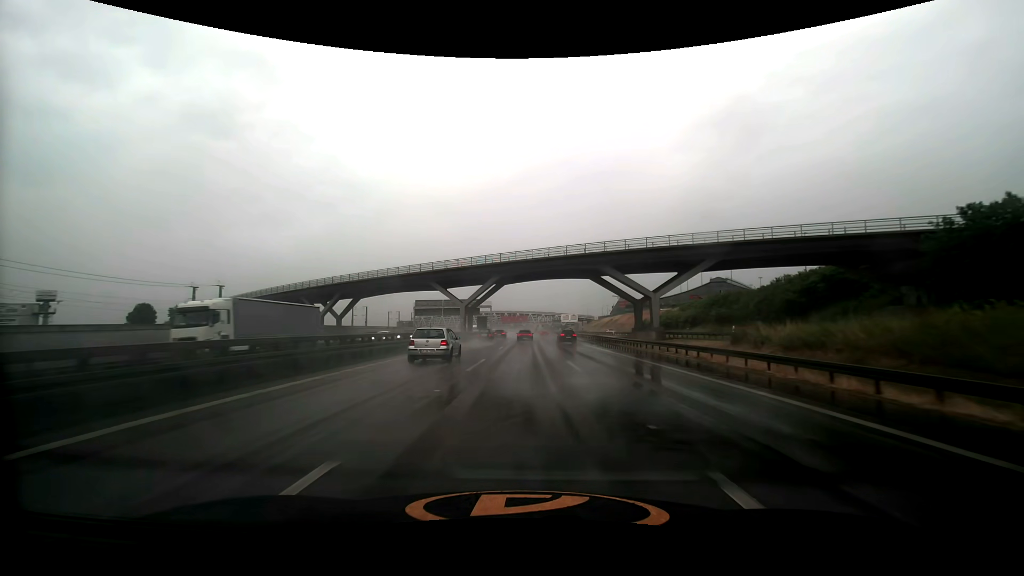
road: motorway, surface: asphalt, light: Day
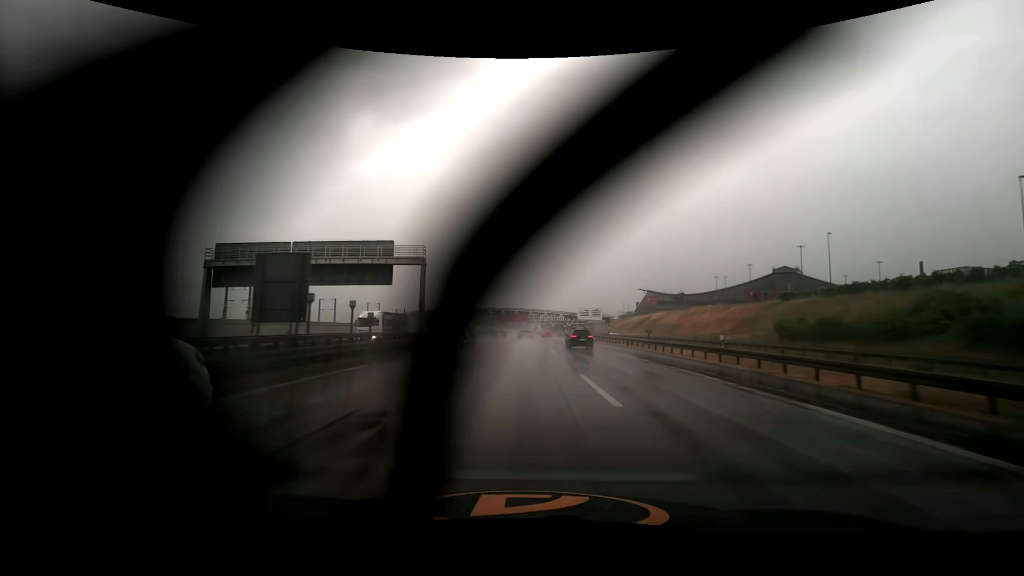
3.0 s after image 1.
(+0.2, +79.8) m; 0°
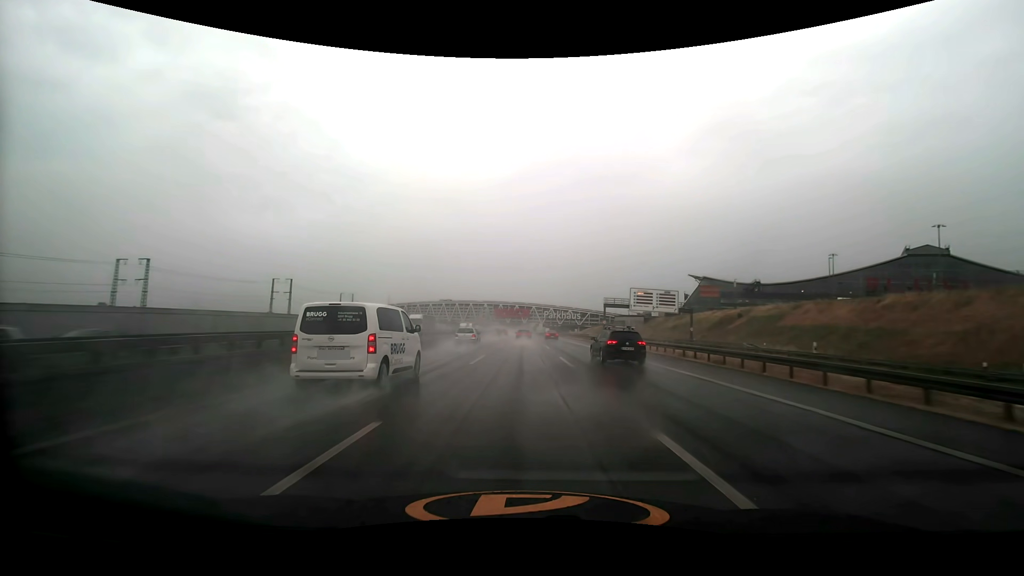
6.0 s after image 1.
(-0.3, +80.8) m; 0°
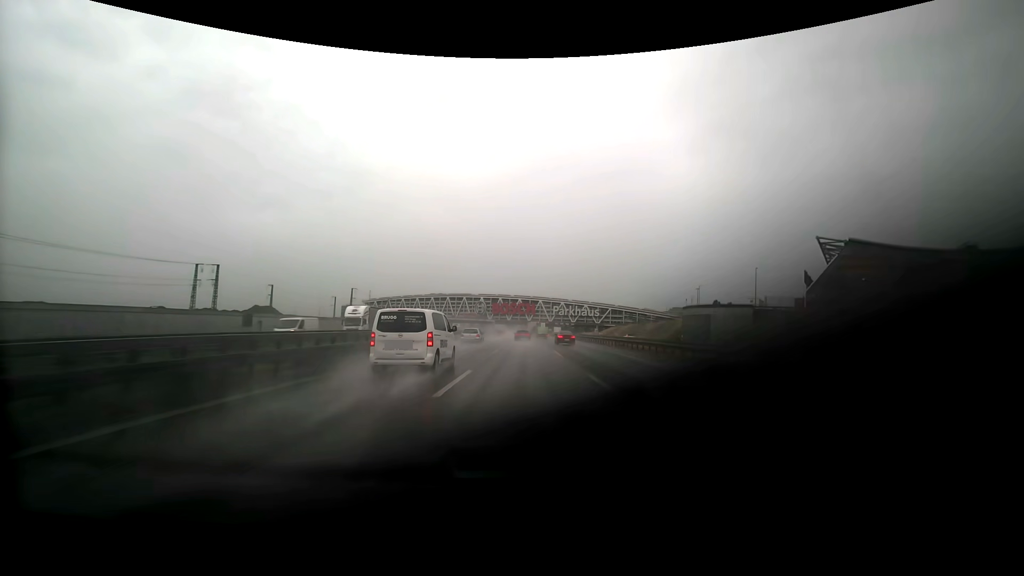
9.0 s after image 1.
(-0.5, +81.7) m; -1°
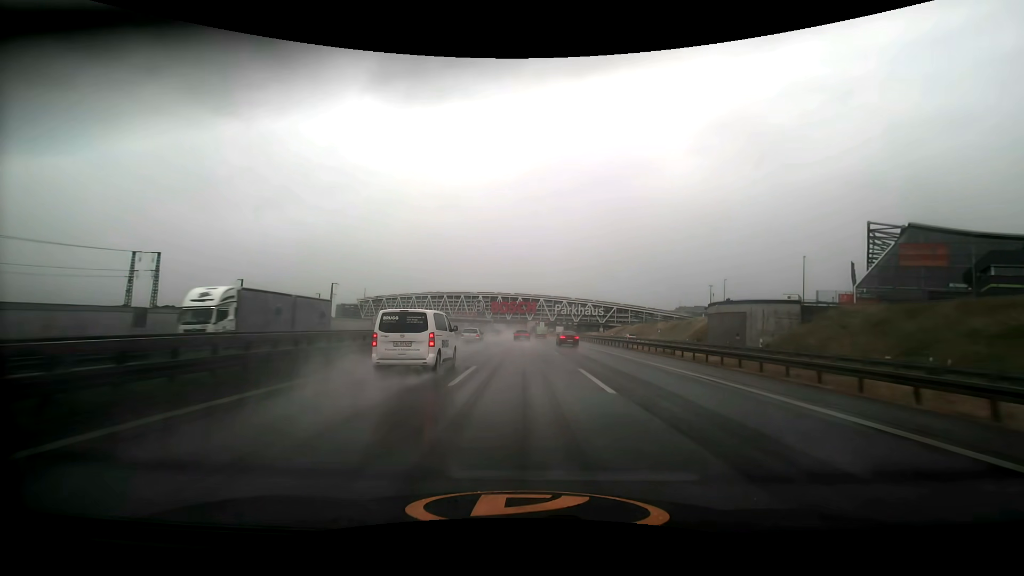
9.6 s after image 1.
(0.0, +16.3) m; 0°
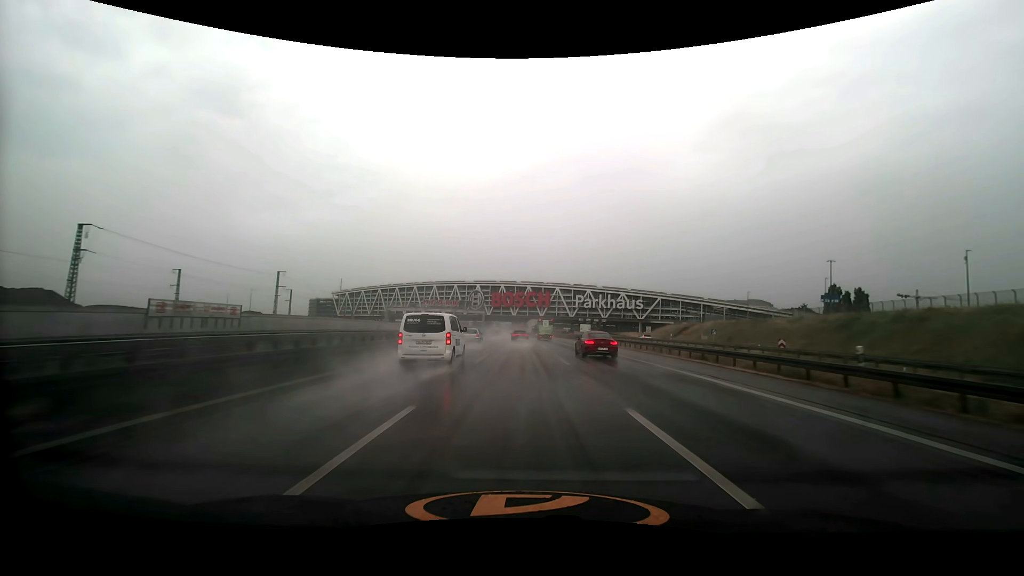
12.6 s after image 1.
(-0.6, +81.5) m; -1°
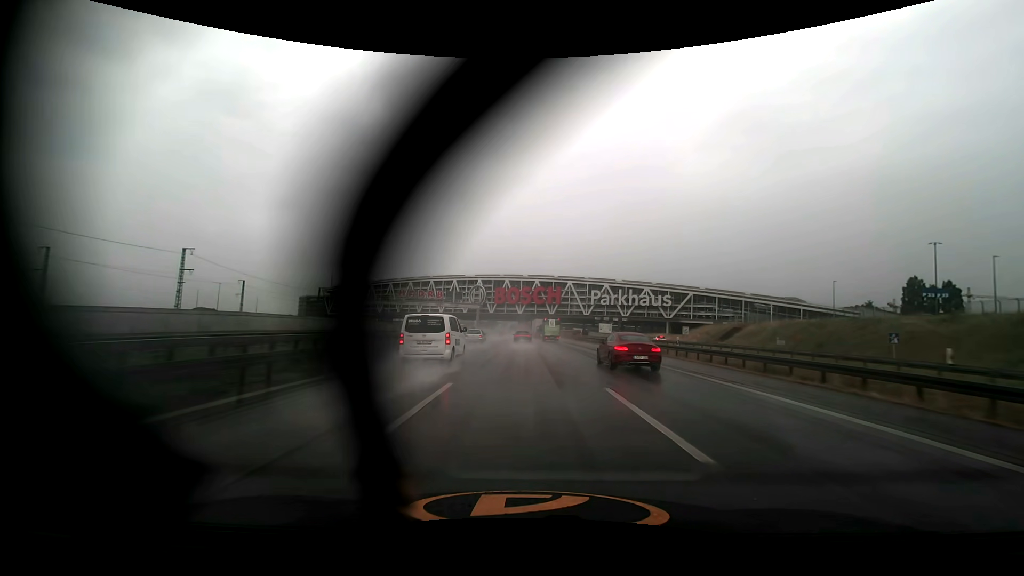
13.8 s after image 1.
(-0.3, +32.6) m; -1°
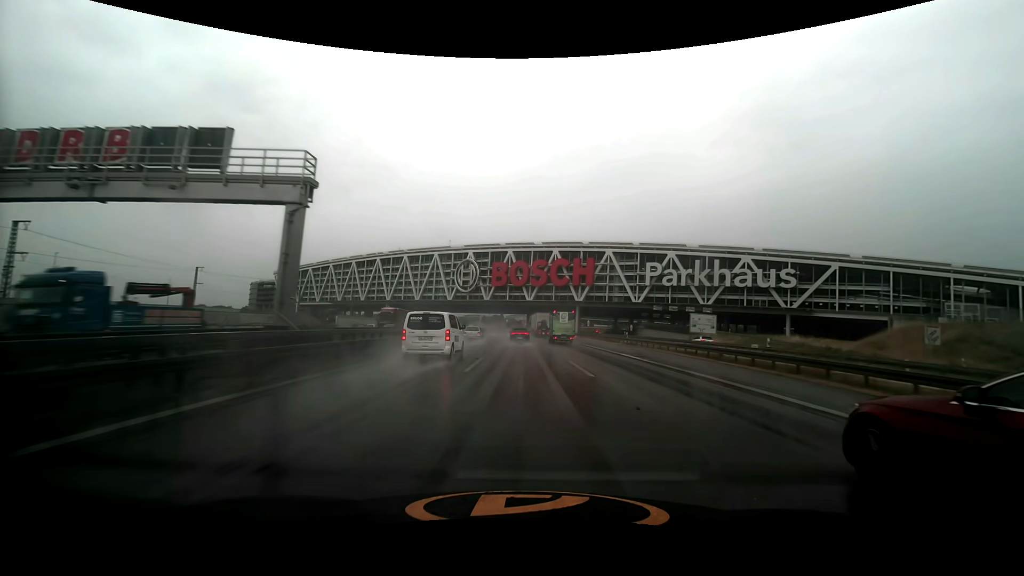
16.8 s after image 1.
(-0.7, +81.6) m; -1°
(0, +10) (0, +20) (0, +30) (0, +40) (0, +50) (-1, +60) (-1, +70) (-1, +80) (-2, +90) (-2, +100) m
